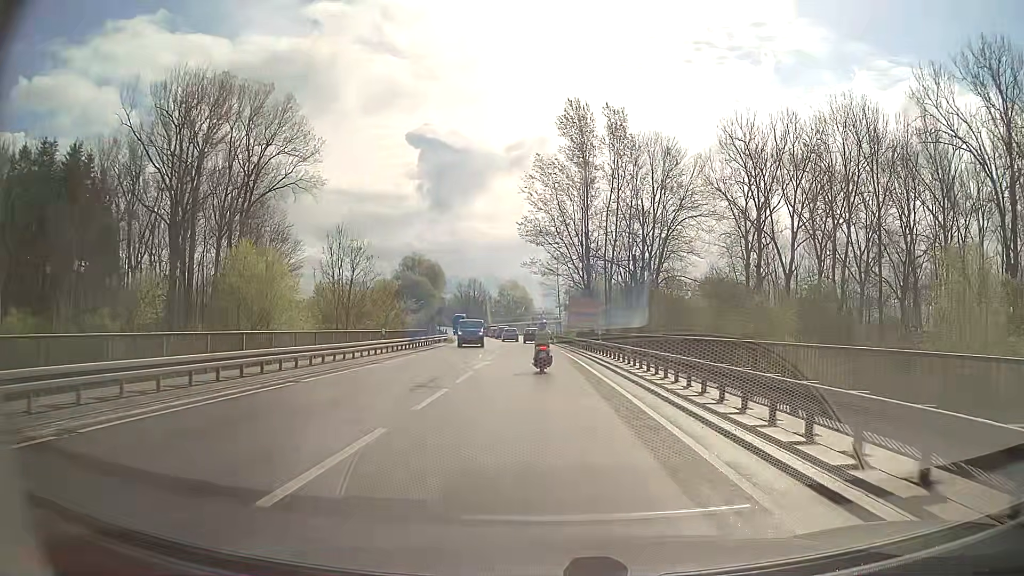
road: secondary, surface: asphalt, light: Day
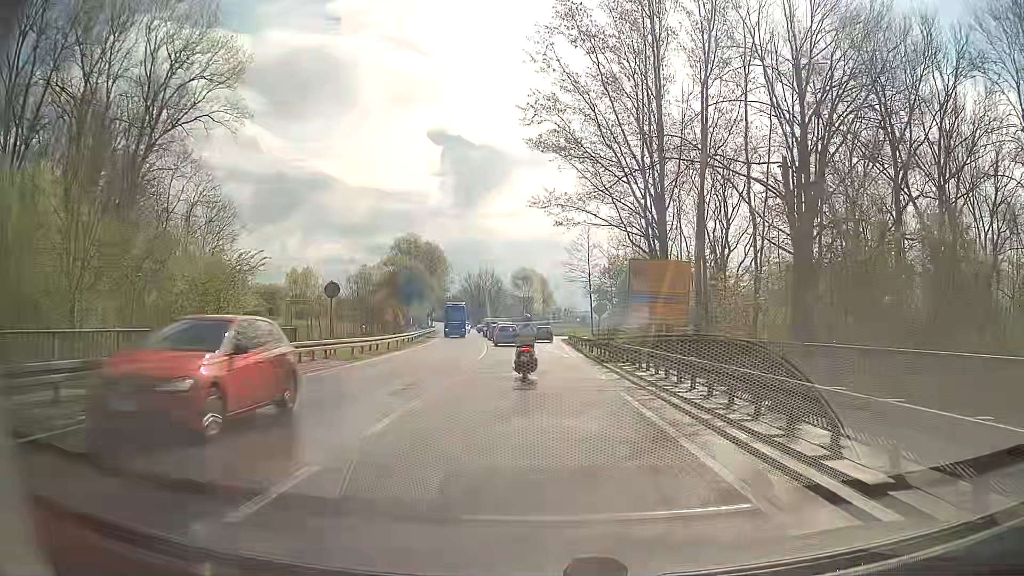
(-0.5, +32.5) m; -1°
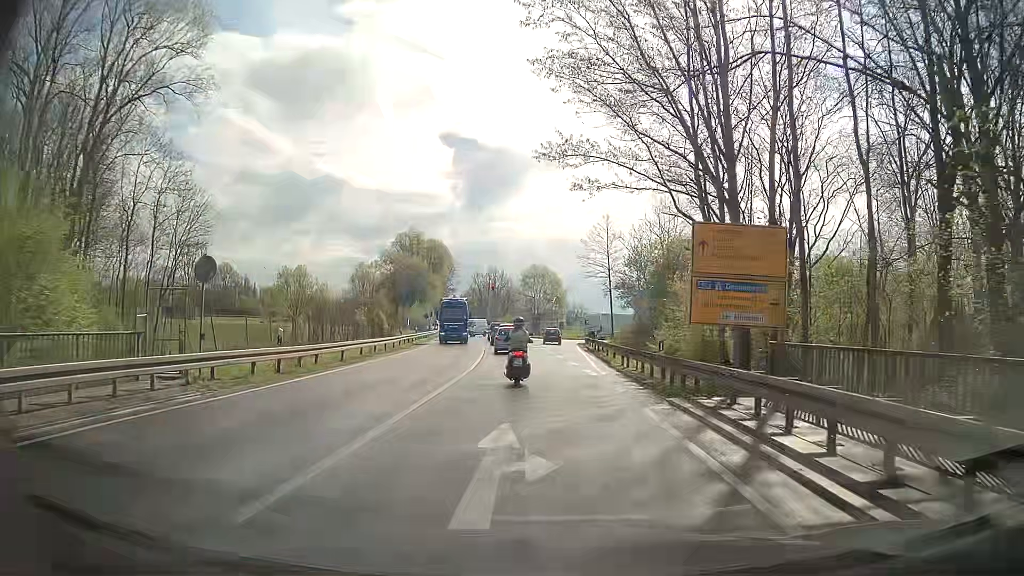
(-0.2, +10.4) m; -1°
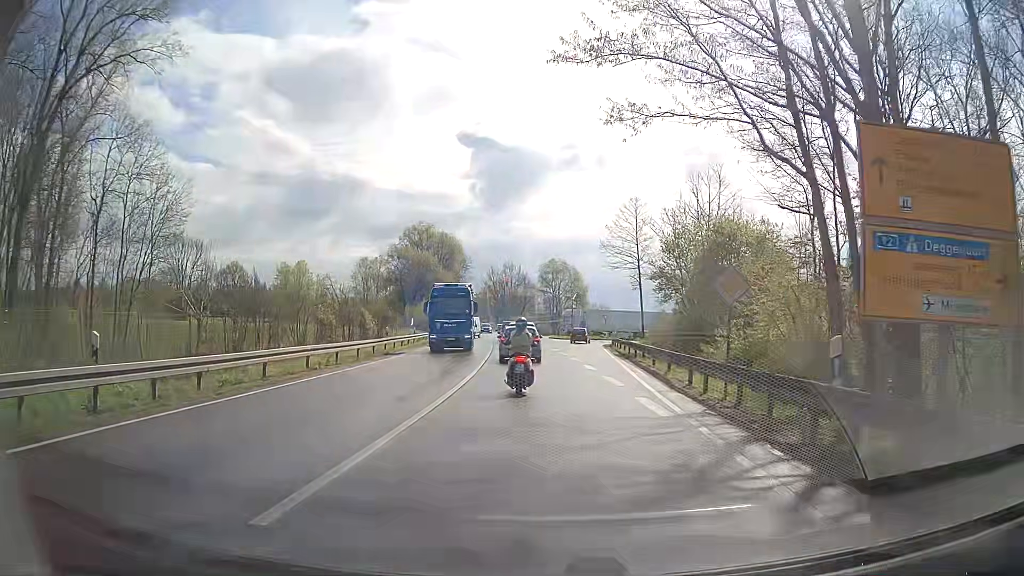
(-0.1, +9.1) m; -1°
